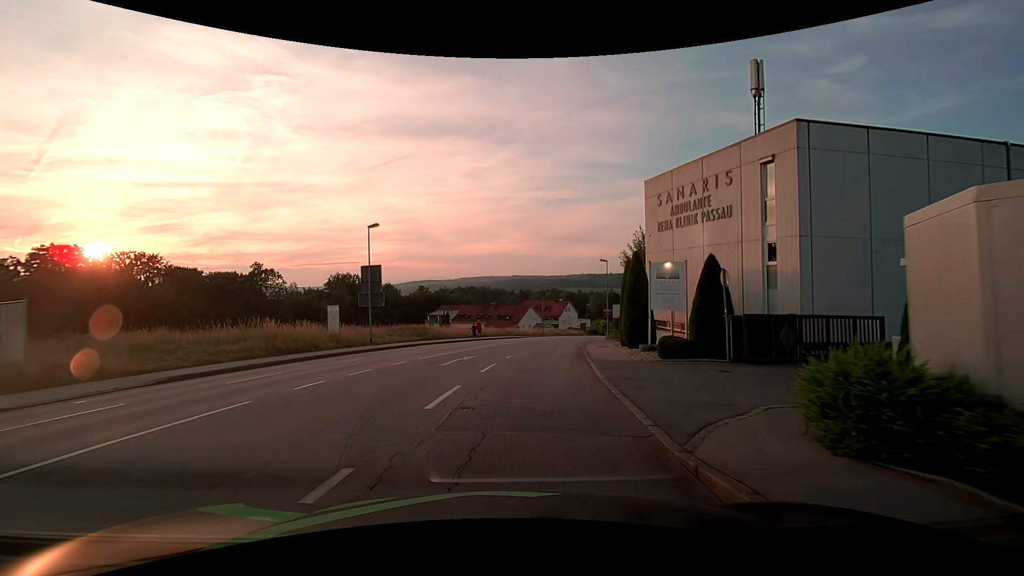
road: tertiary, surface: asphalt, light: Day
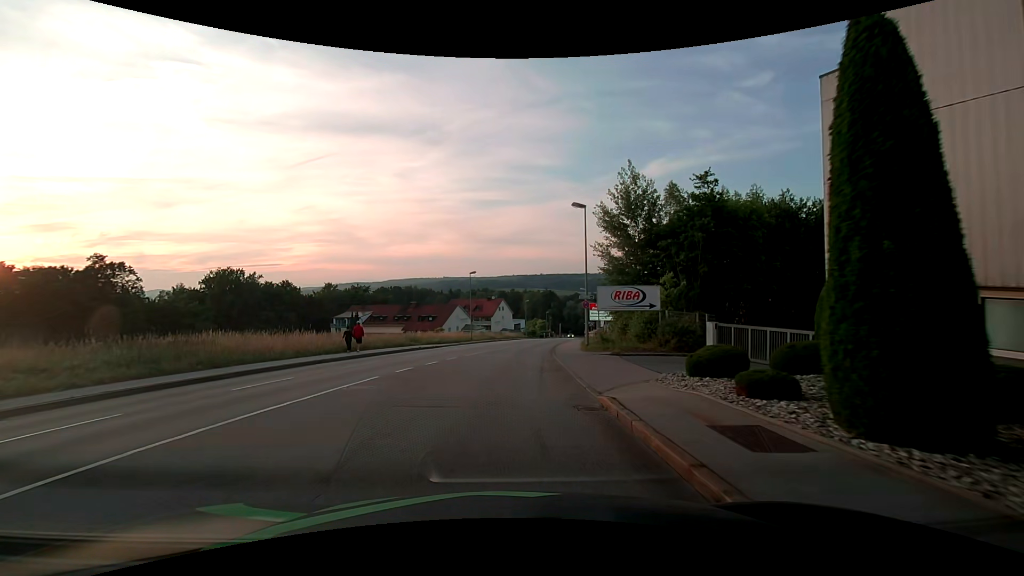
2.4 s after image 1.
(+1.8, +24.1) m; +7°
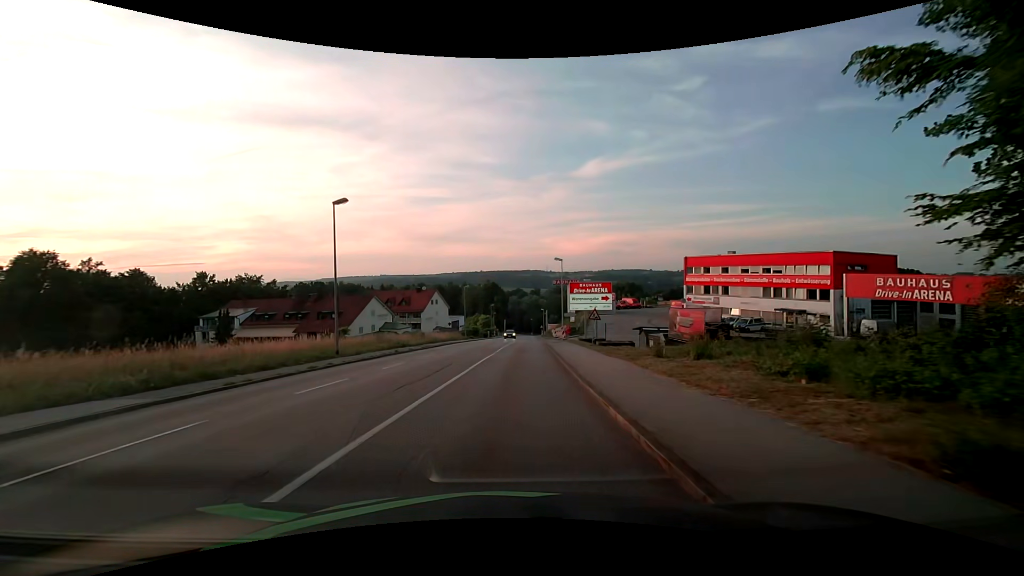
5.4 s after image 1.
(+1.3, +32.1) m; +7°
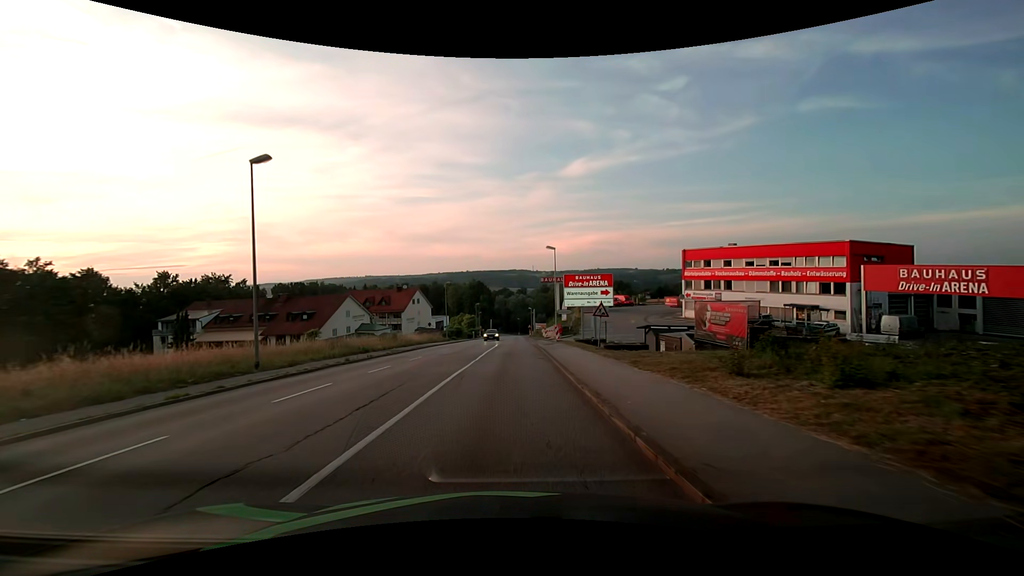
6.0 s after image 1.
(+0.1, +6.7) m; +1°
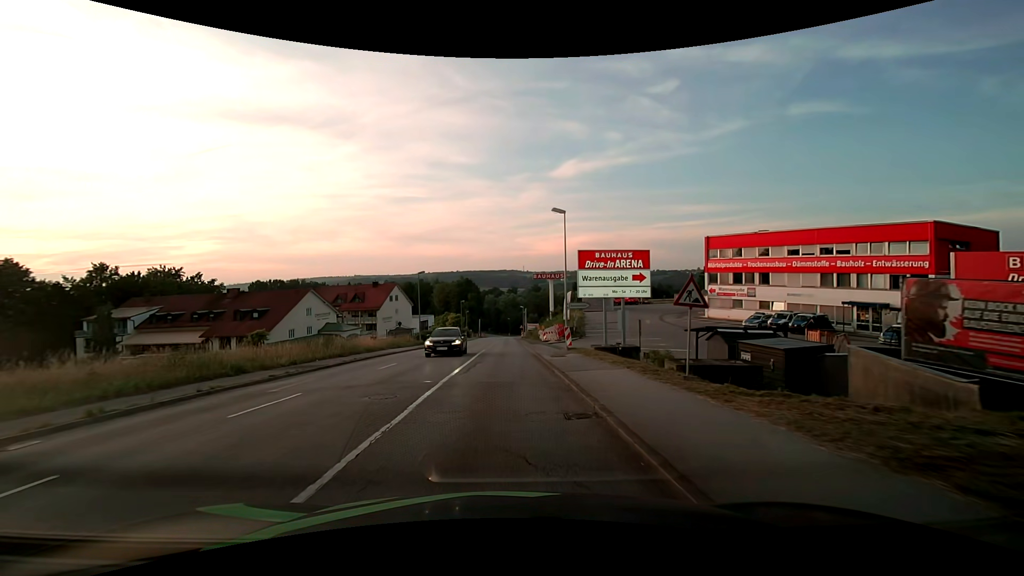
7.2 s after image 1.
(+0.2, +13.6) m; +2°
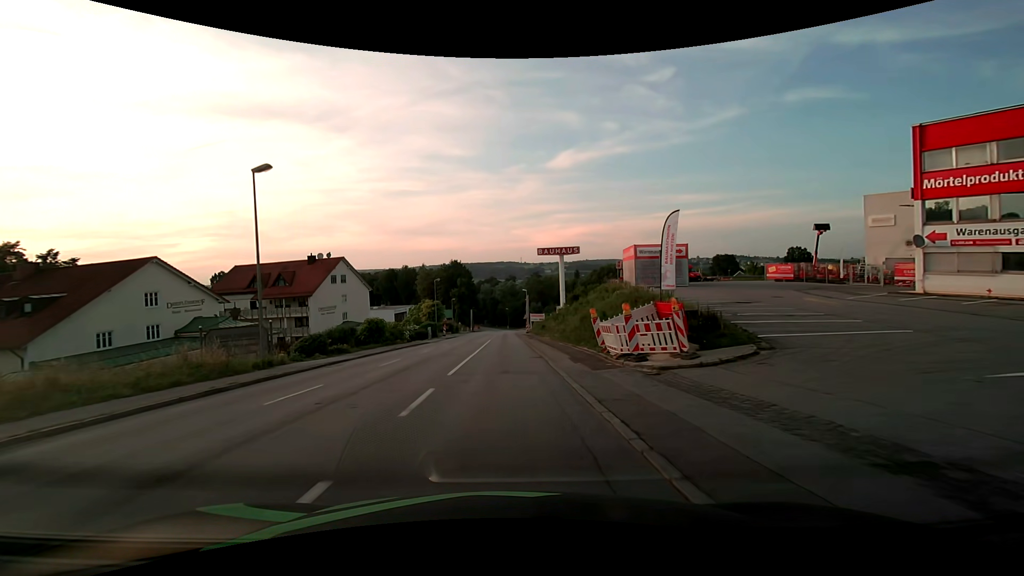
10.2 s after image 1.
(-0.1, +35.5) m; 0°
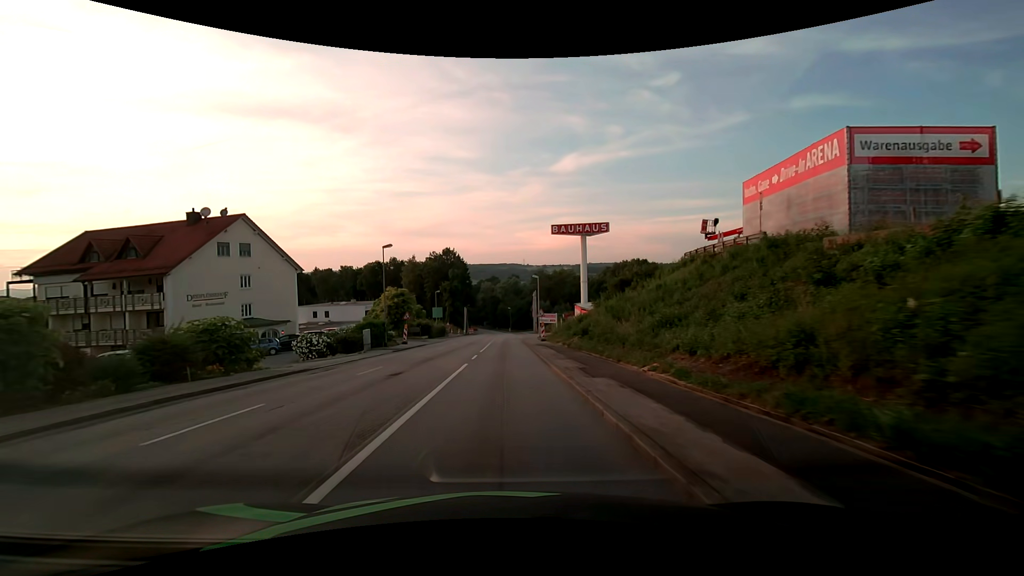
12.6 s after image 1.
(-0.2, +30.3) m; 0°
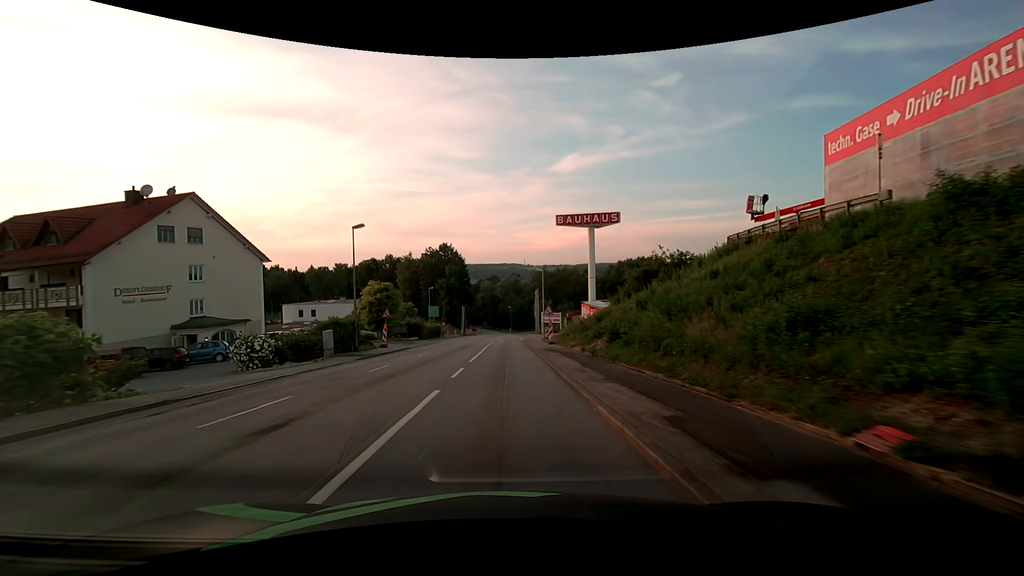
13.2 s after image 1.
(0.0, +7.8) m; 0°
(0, +10) (0, +20) (0, +30) (0, +40) (0, +50) (0, +60) (0, +70) (0, +80) (0, +90) (0, +100) m
